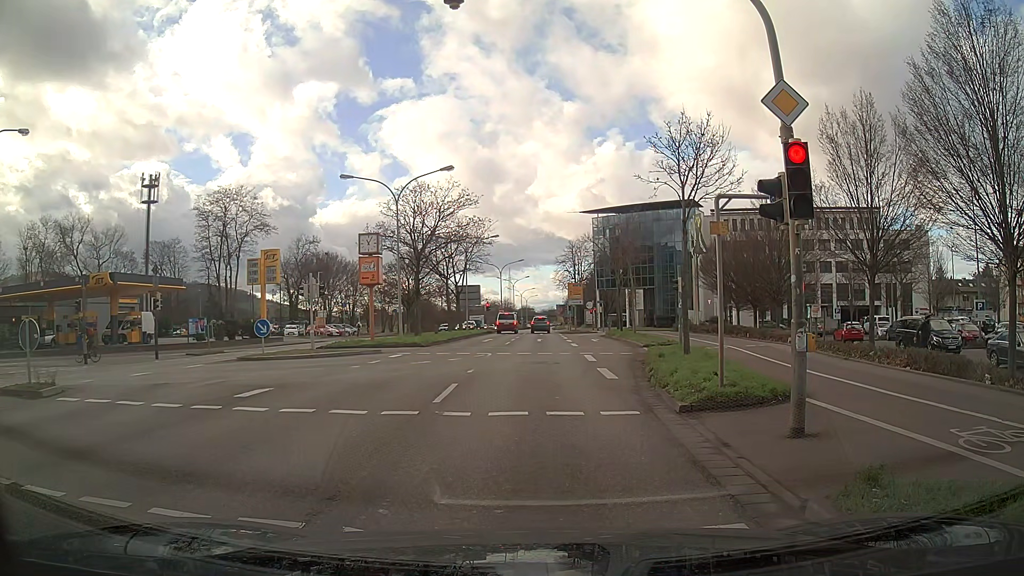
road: primary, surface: asphalt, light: Day
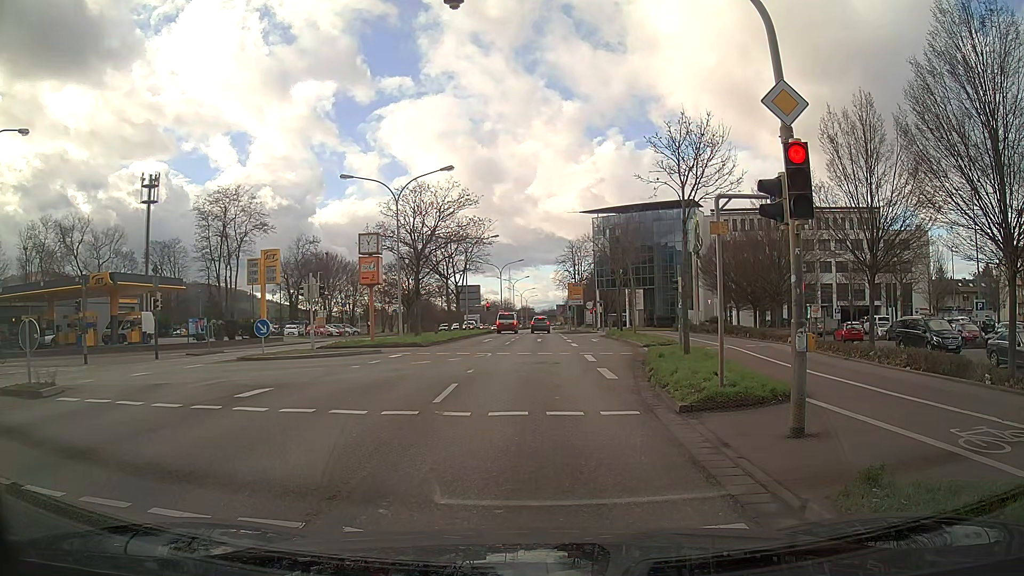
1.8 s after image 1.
(0.0, 0.0) m; 0°
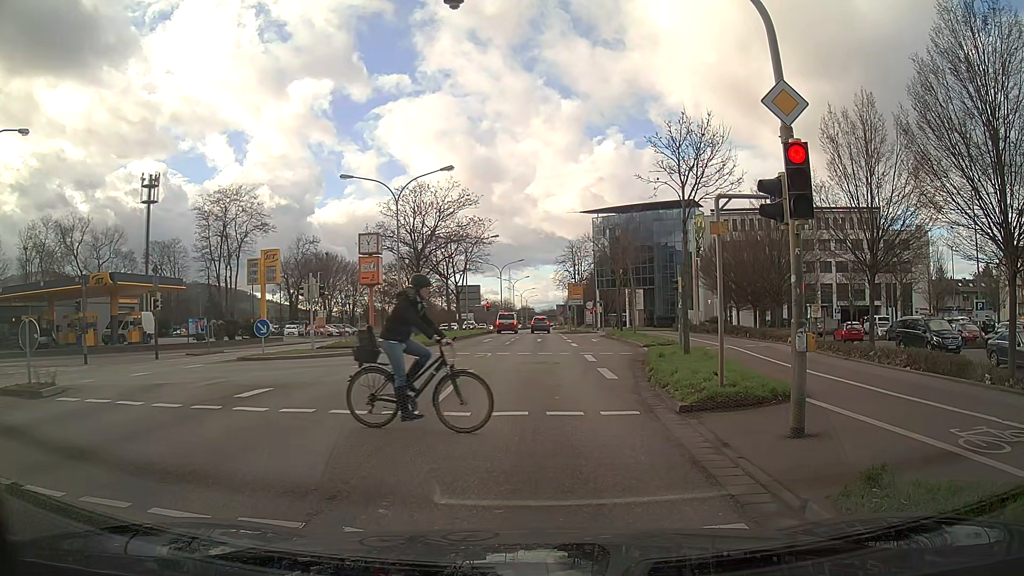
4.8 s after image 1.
(0.0, 0.0) m; 0°
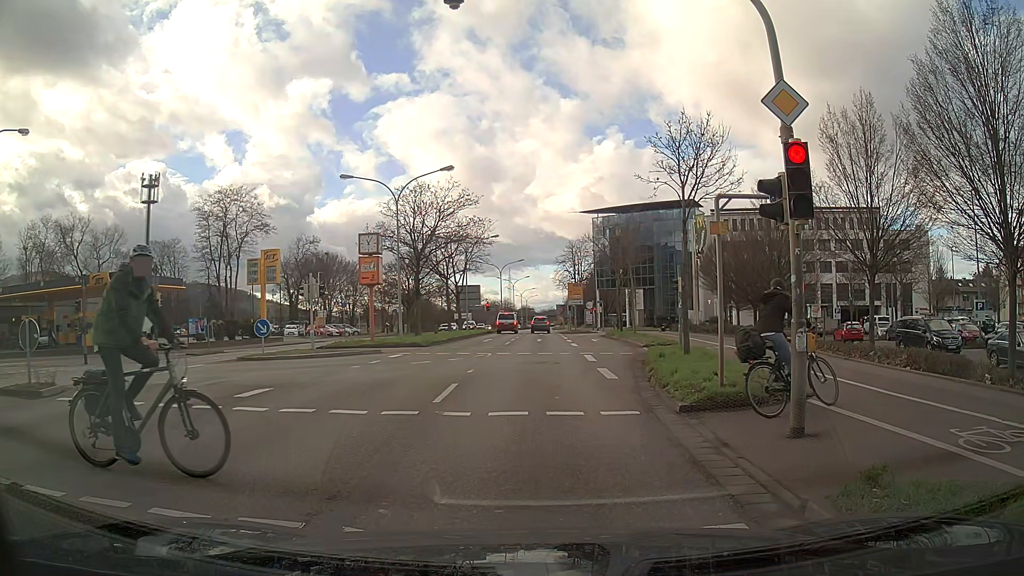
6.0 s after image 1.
(0.0, 0.0) m; 0°
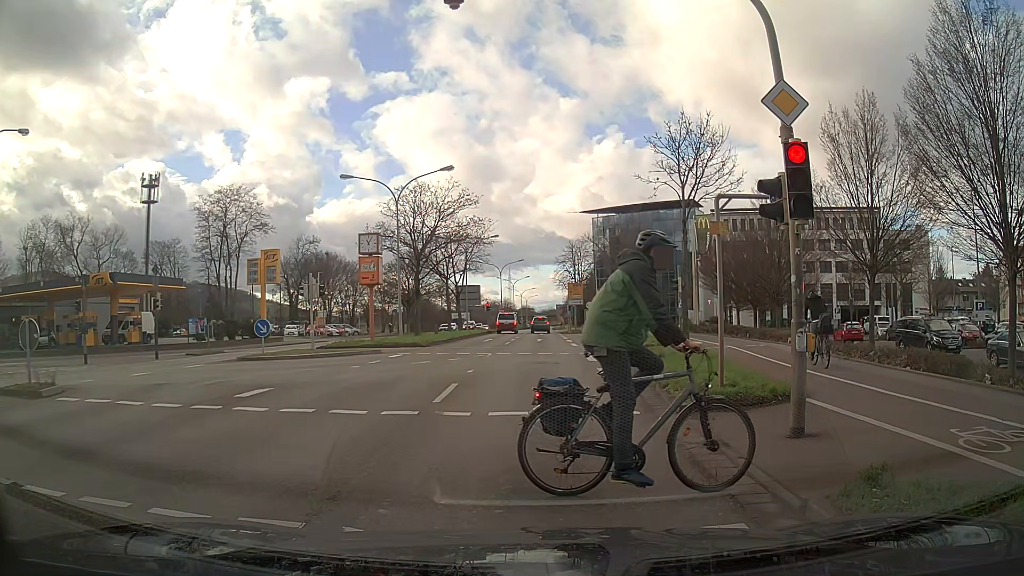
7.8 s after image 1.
(0.0, 0.0) m; 0°
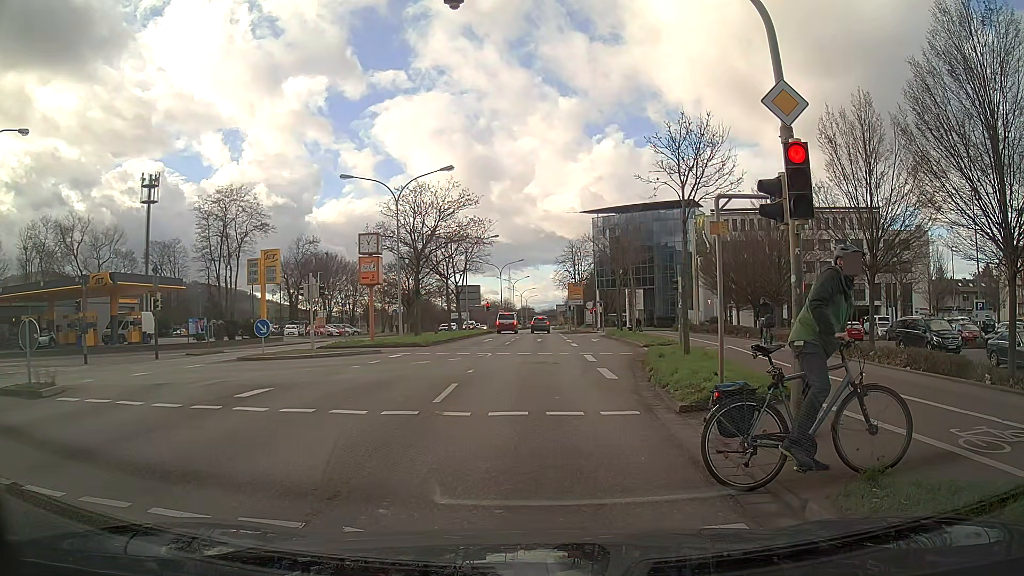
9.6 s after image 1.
(0.0, 0.0) m; 0°
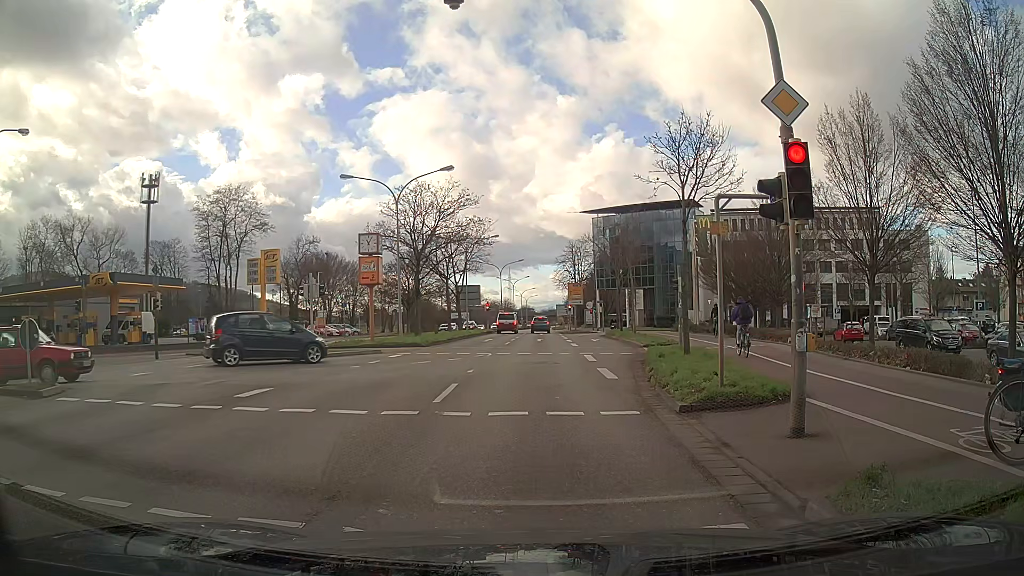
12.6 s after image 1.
(0.0, 0.0) m; 0°
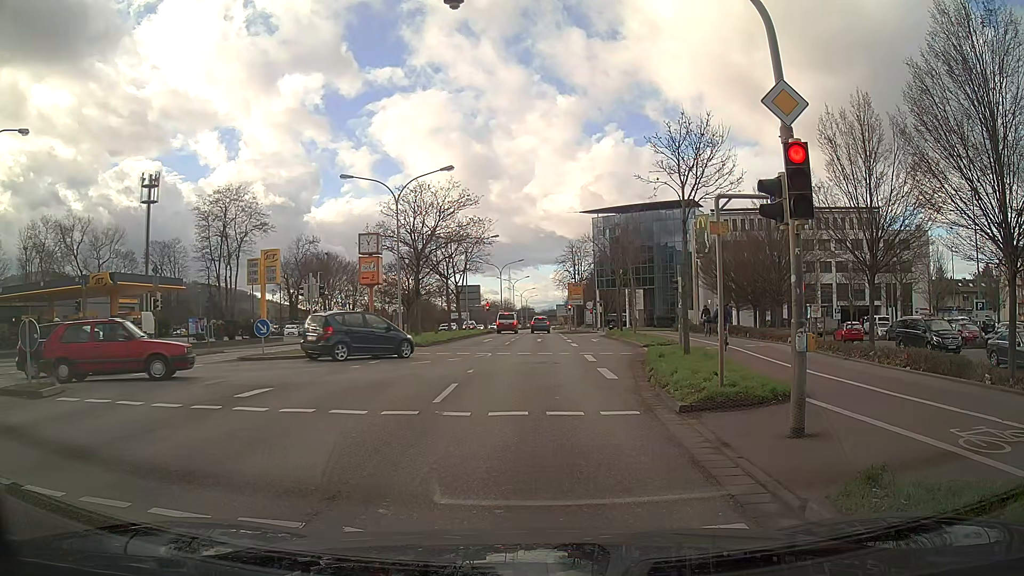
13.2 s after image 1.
(0.0, 0.0) m; 0°
(0, +10) (0, +20) (+1, +30) (+1, +40) (+1, +50) (+1, +60) (+2, +70) (+2, +80) (+2, +90) (+3, +100) m
